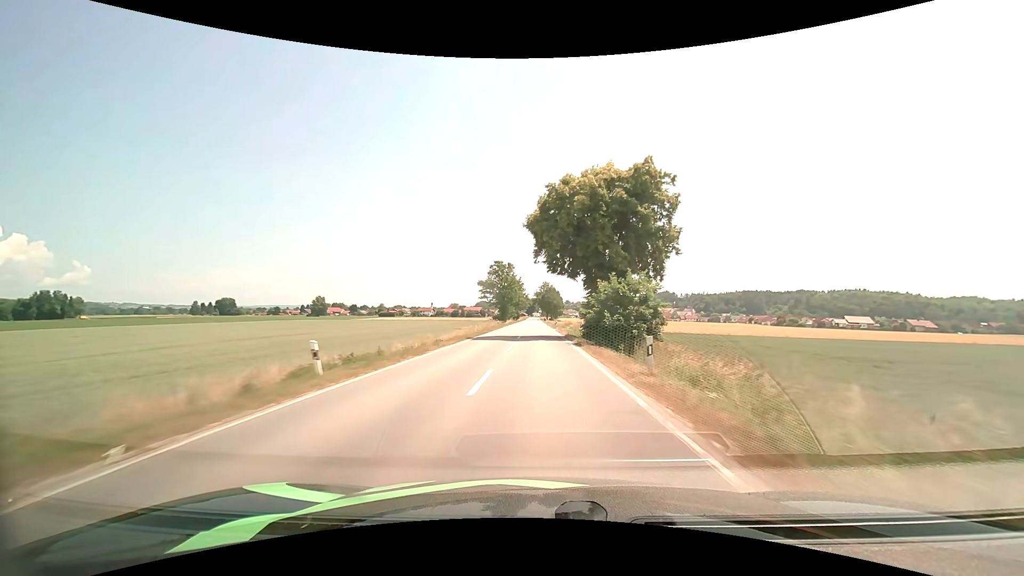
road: secondary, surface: asphalt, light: Day
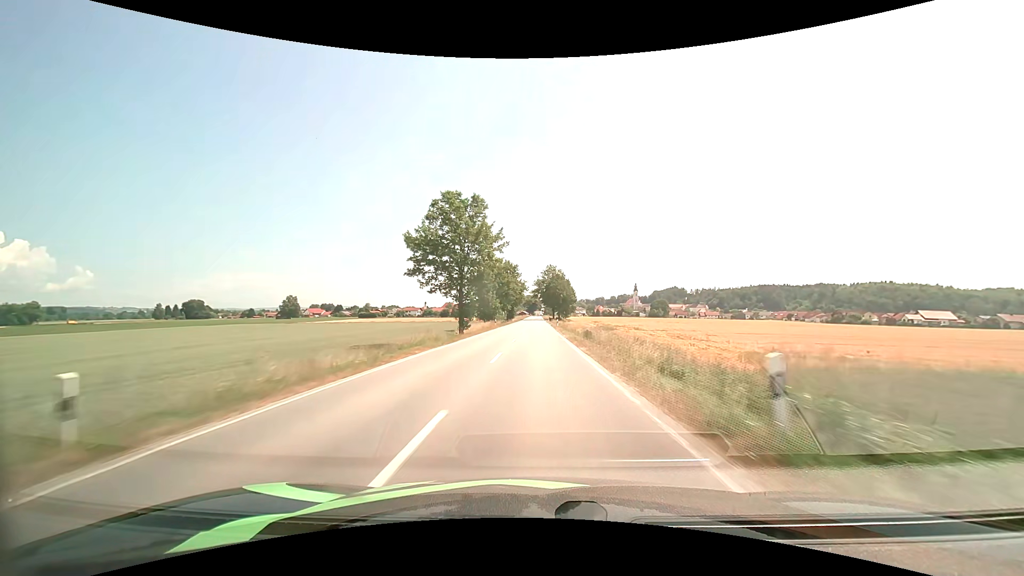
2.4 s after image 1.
(-0.2, +61.7) m; 0°
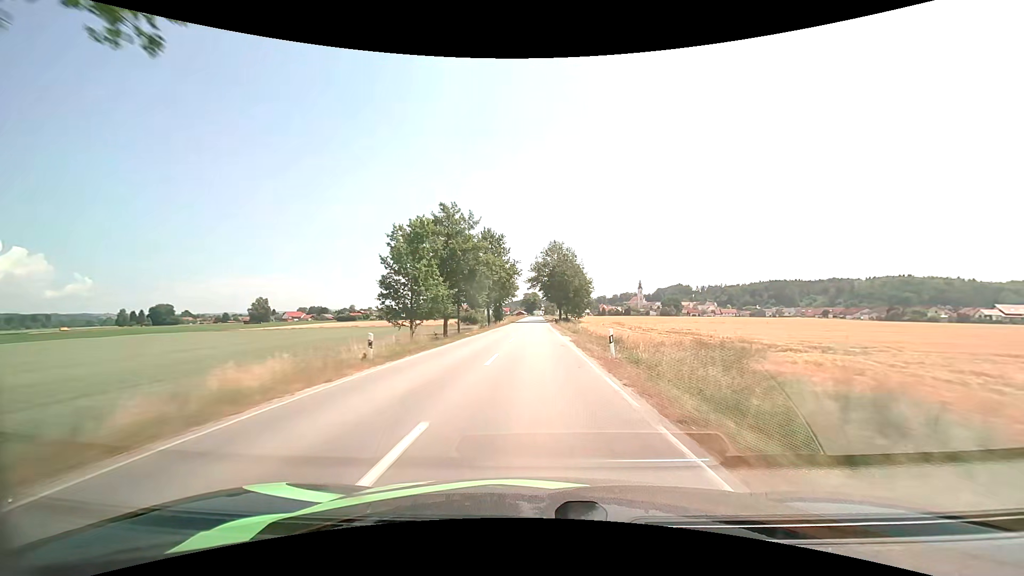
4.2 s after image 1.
(0.0, +45.8) m; 0°
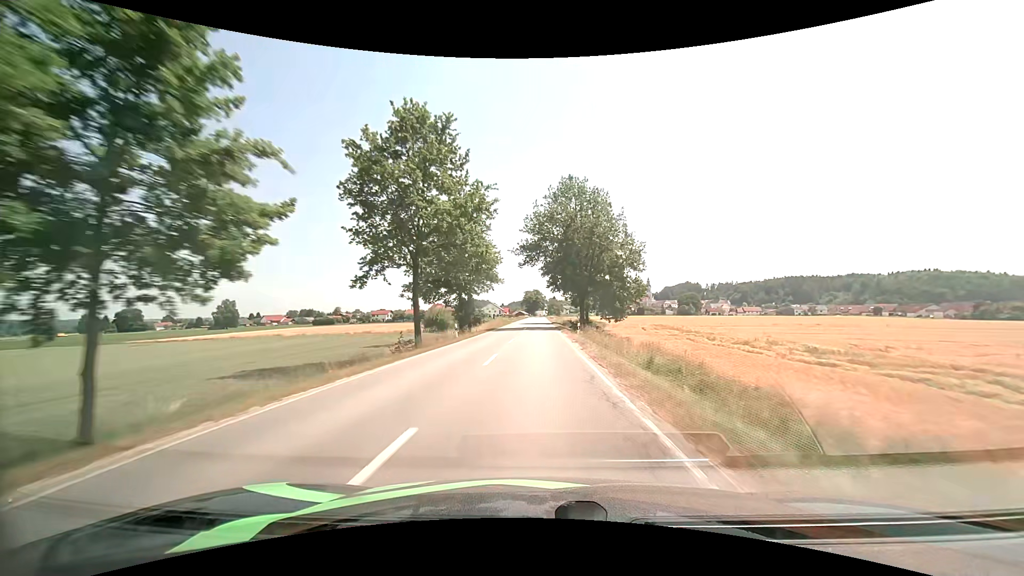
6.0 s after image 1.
(0.0, +45.6) m; 0°
(0, +10) (0, +20) (0, +30) (0, +40) (0, +50) (0, +60) (0, +70) (0, +80) (0, +90) (0, +100) m
